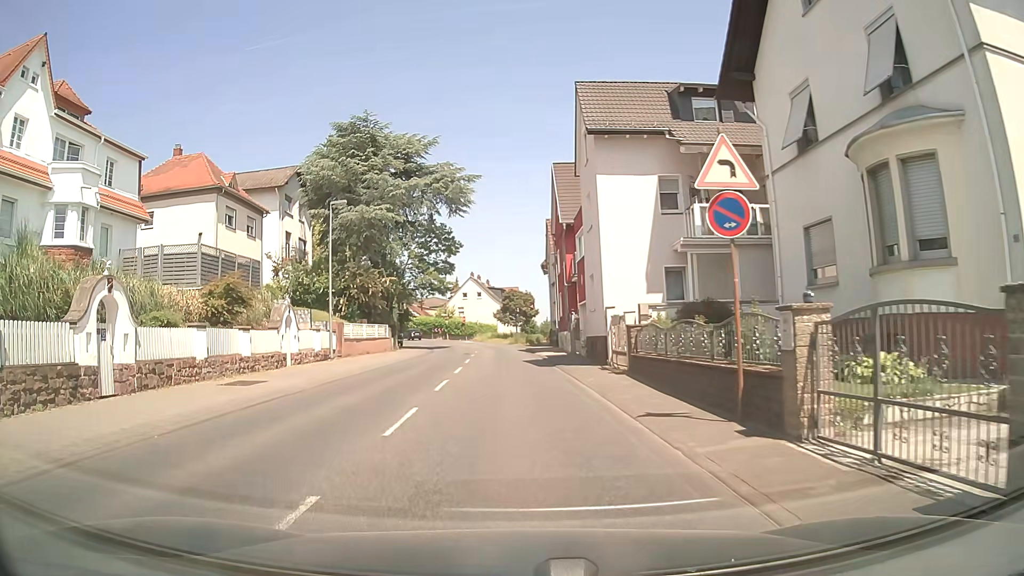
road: secondary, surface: asphalt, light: Day
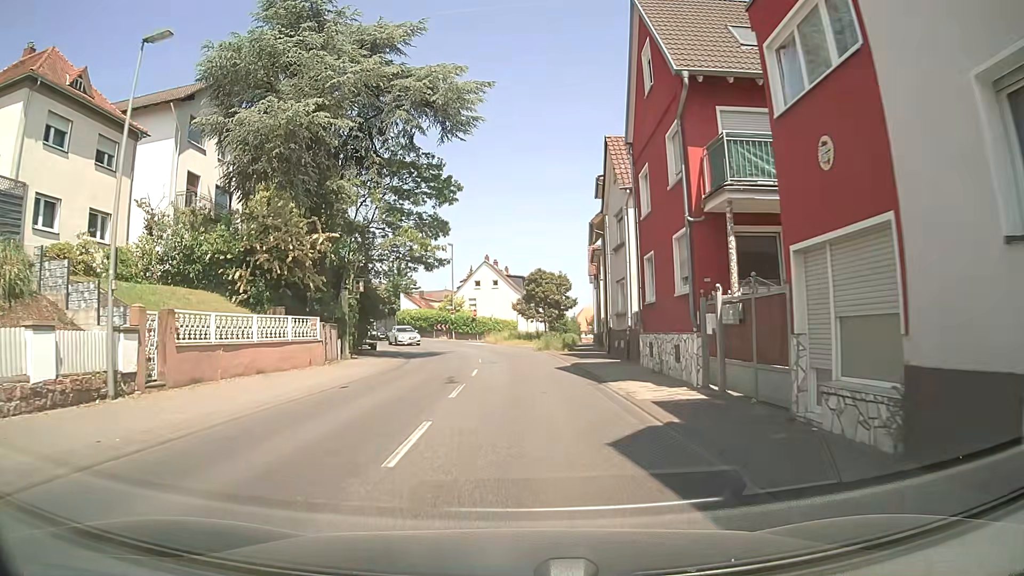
(-0.5, +20.8) m; -2°
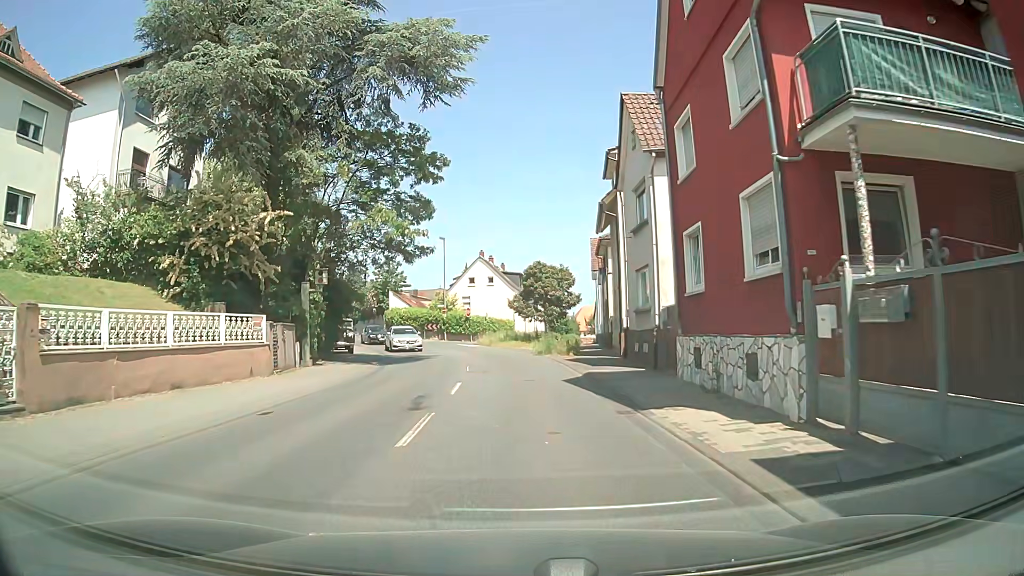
(+0.1, +5.2) m; +1°
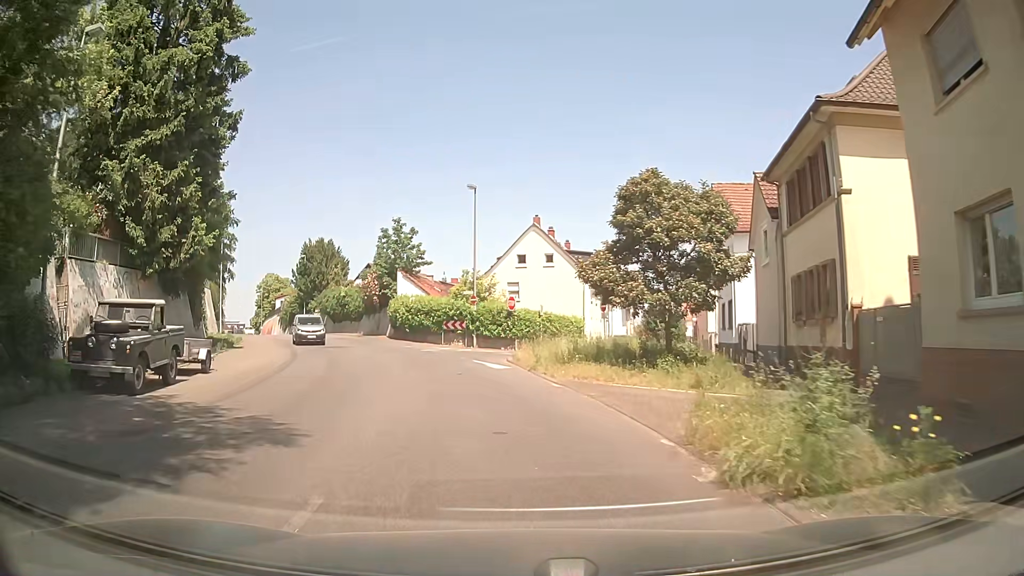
(-0.4, +24.8) m; -6°
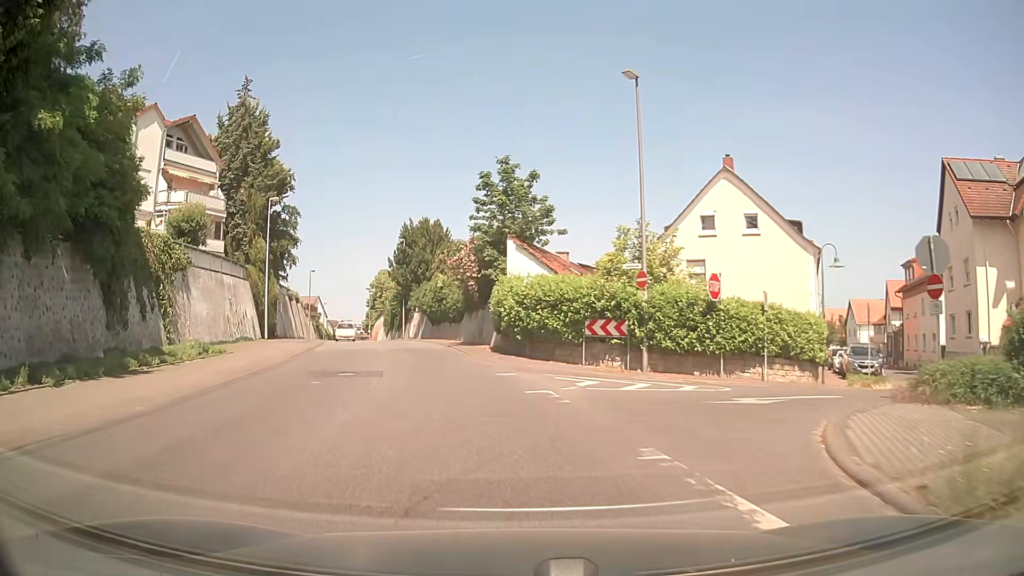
(-1.8, +20.3) m; -12°
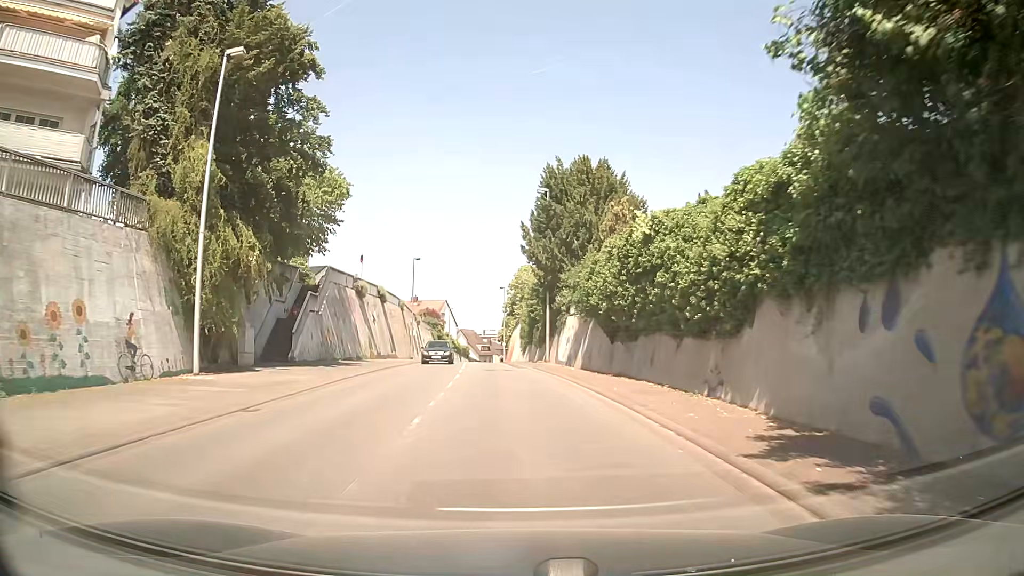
(-4.2, +30.1) m; -12°
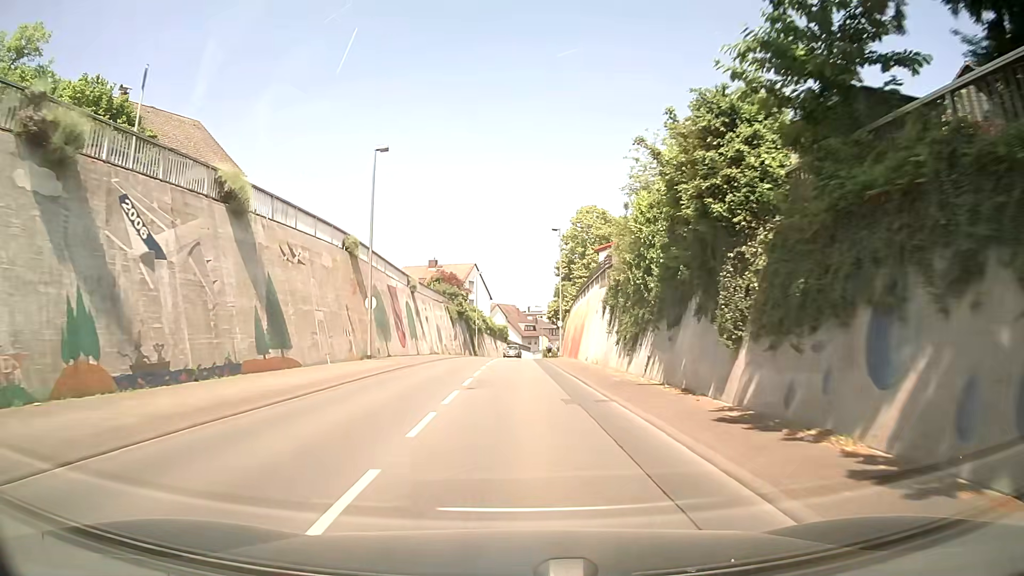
(-1.1, +36.7) m; -3°
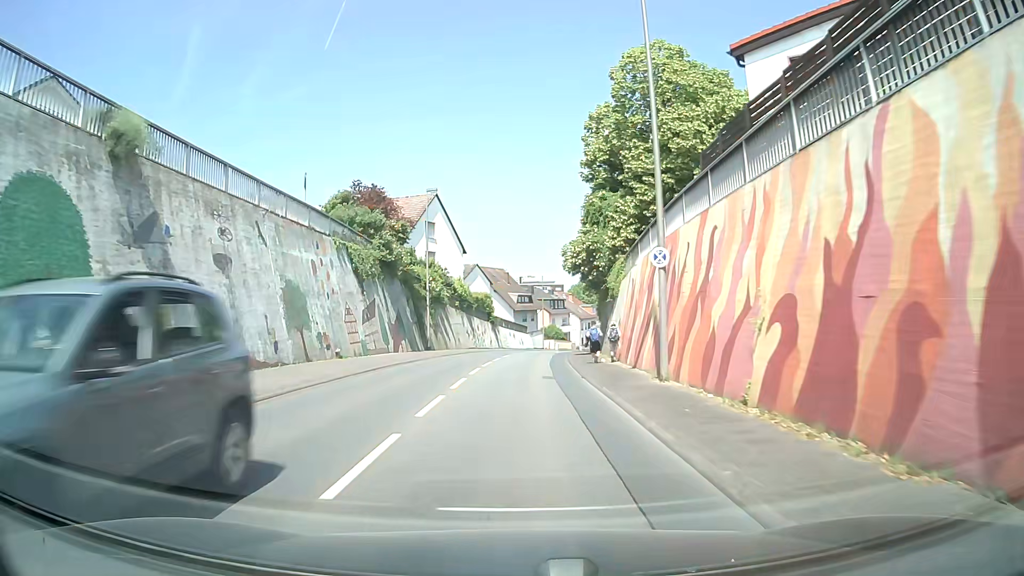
(0.0, +38.7) m; 0°
(0, +10) (0, +20) (0, +30) (+1, +40) (+2, +50) (+4, +60) (+5, +70) (+7, +79) (+10, +89) (+13, +99) m
